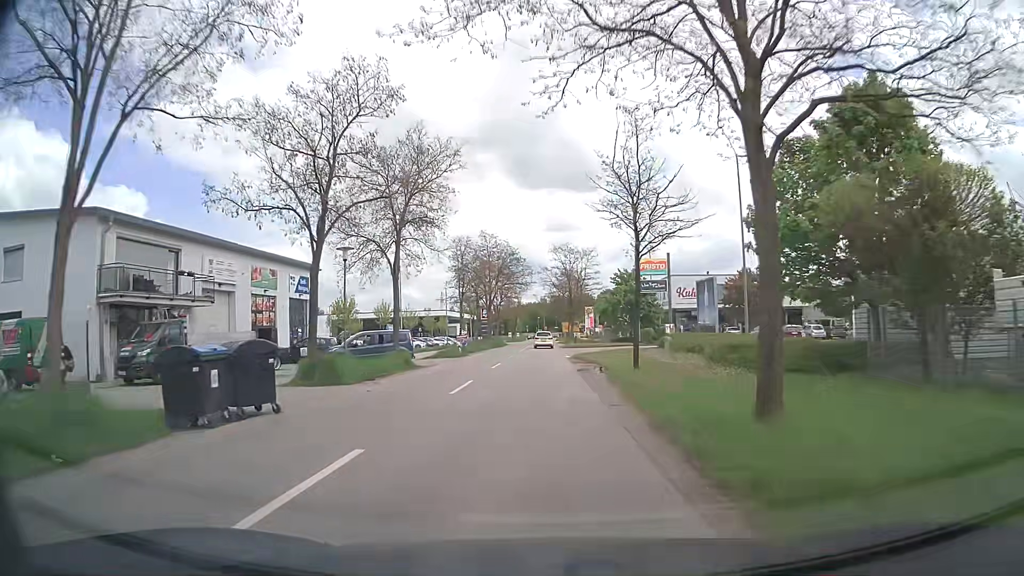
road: tertiary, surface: asphalt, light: Day
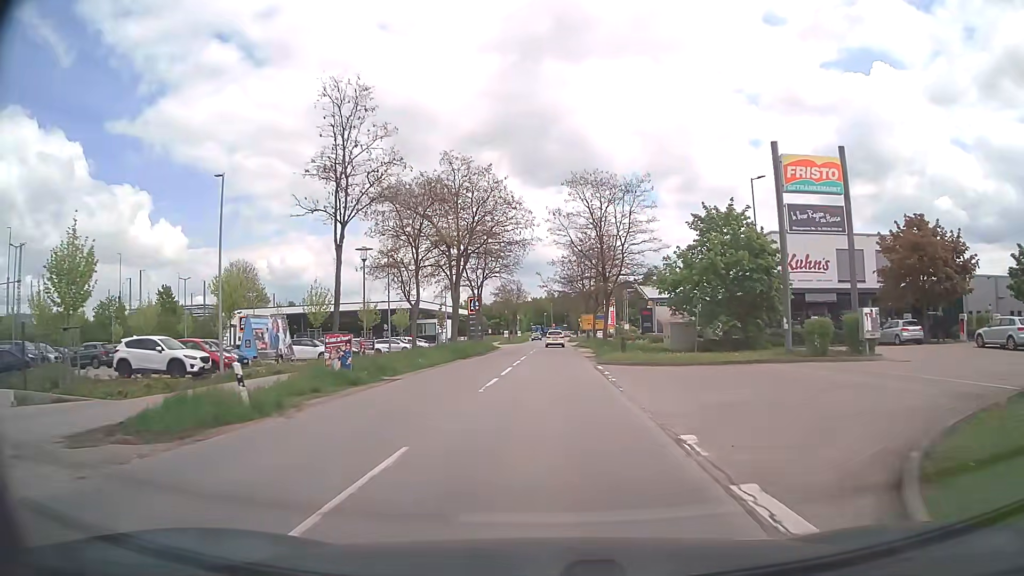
(-0.3, +35.9) m; 0°
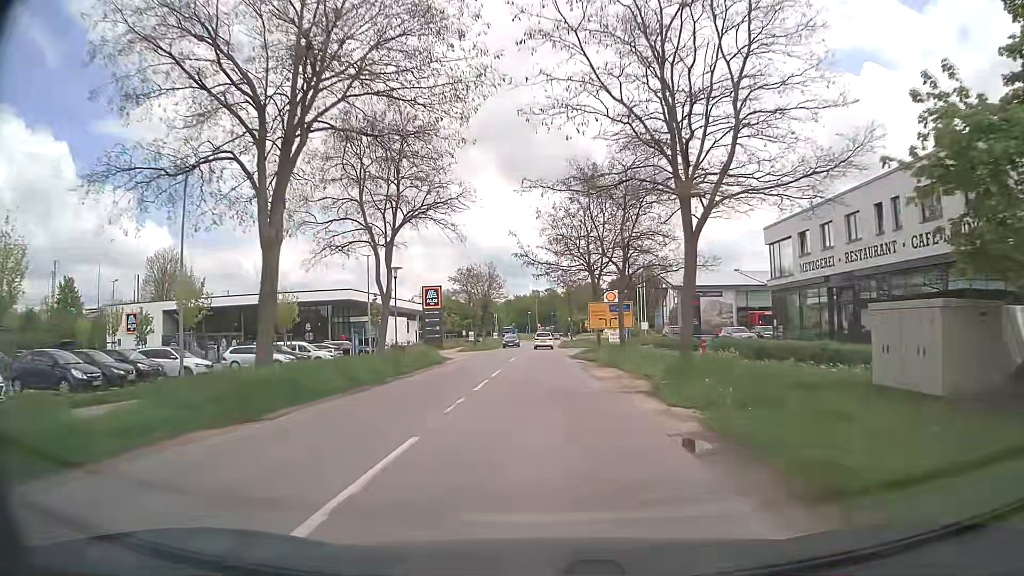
(+0.2, +29.1) m; +1°
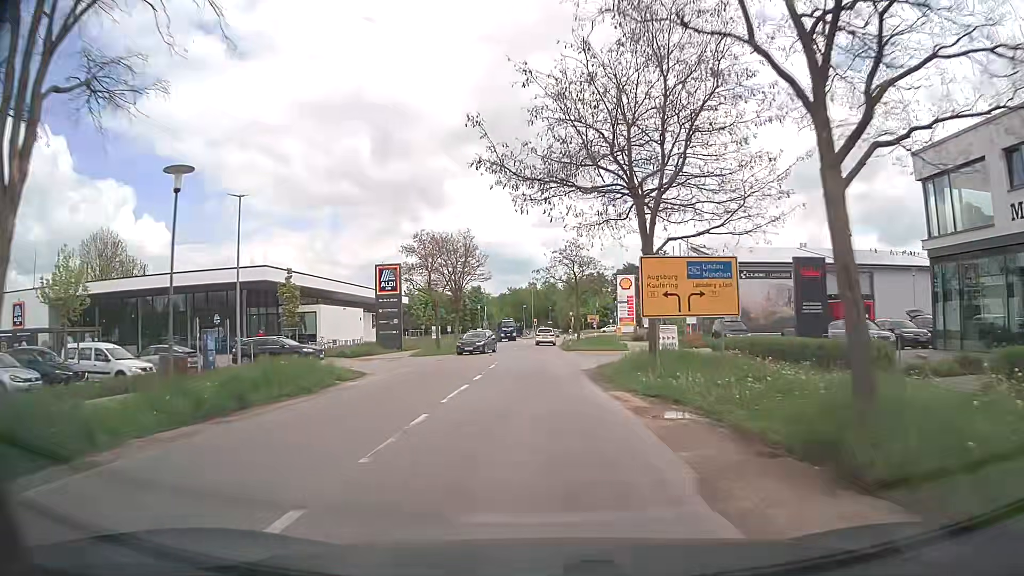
(+0.1, +21.6) m; 0°
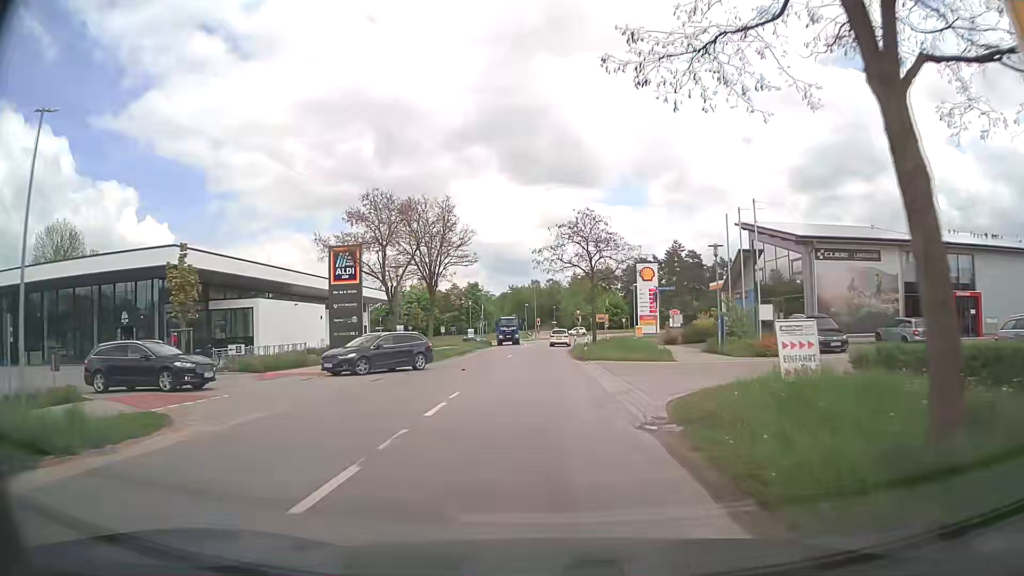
(0.0, +14.1) m; 0°
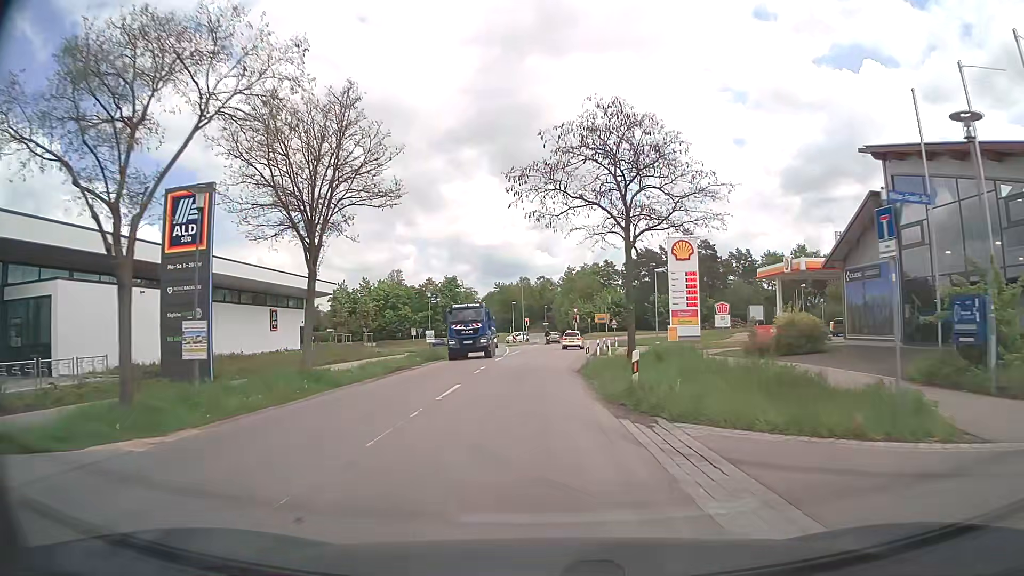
(0.0, +20.7) m; +1°
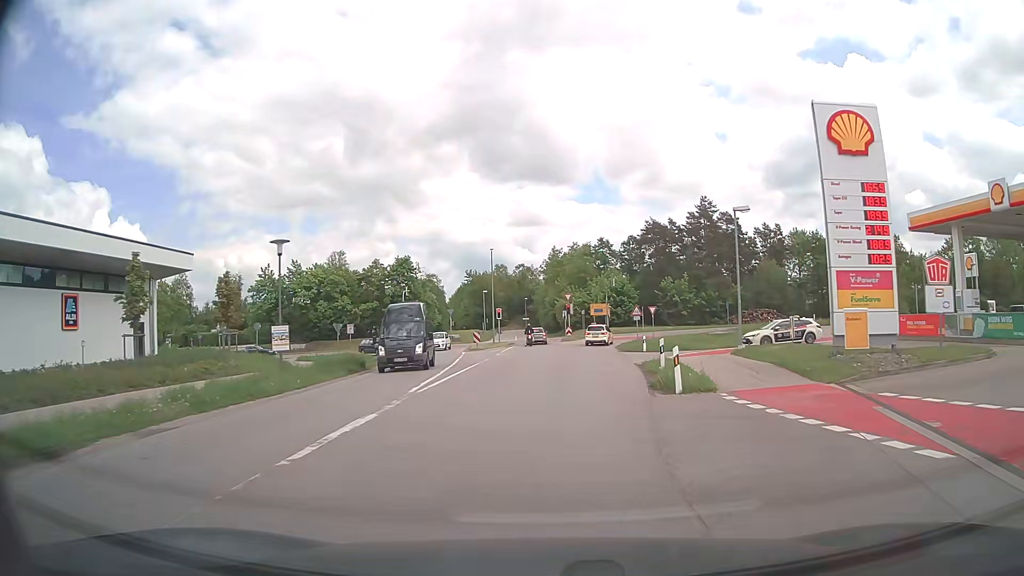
(0.0, +27.6) m; +2°
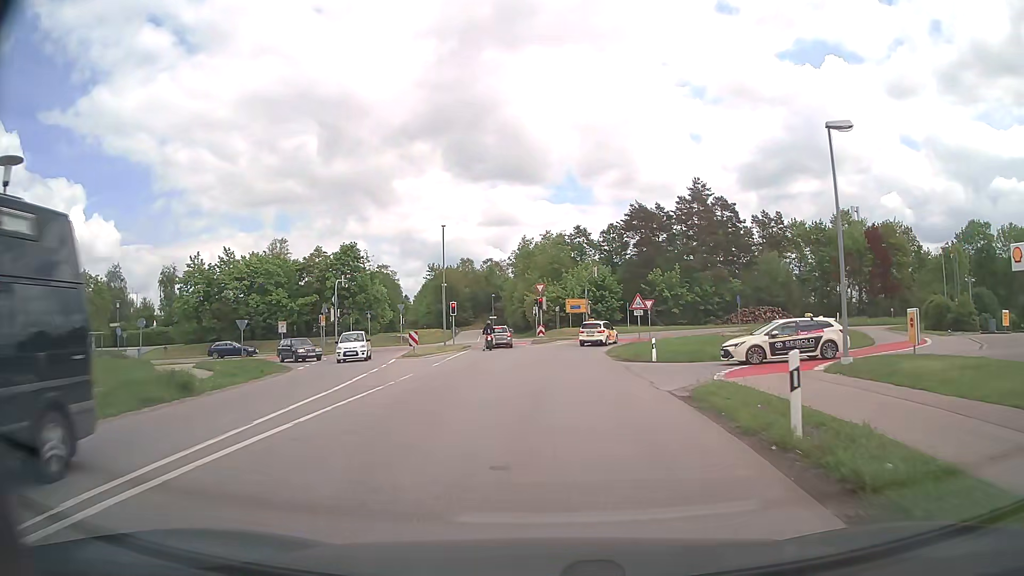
(+0.3, +13.3) m; +3°
(0, +10) (0, +20) (0, +30) (+2, +40) (+5, +49) (+11, +57) (+21, +60) (+31, +61) (+41, +62) (+51, +63) m
